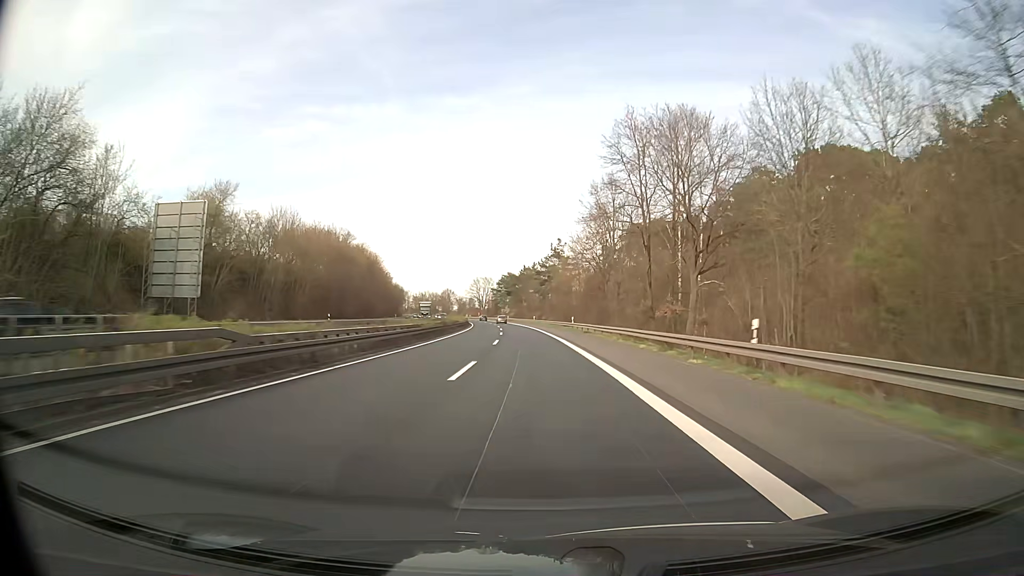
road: trunk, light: Day
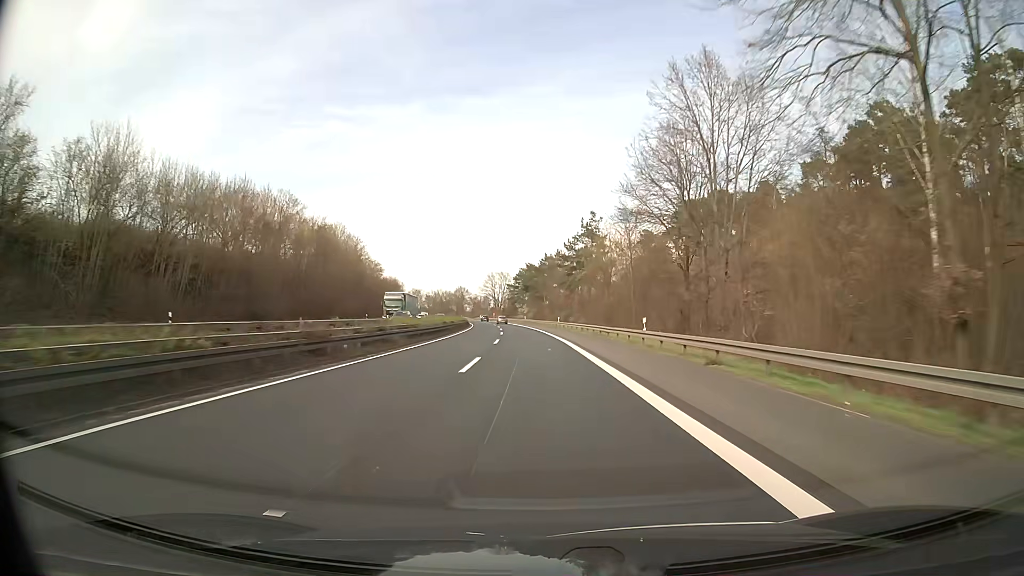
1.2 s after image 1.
(0.0, +34.8) m; -1°
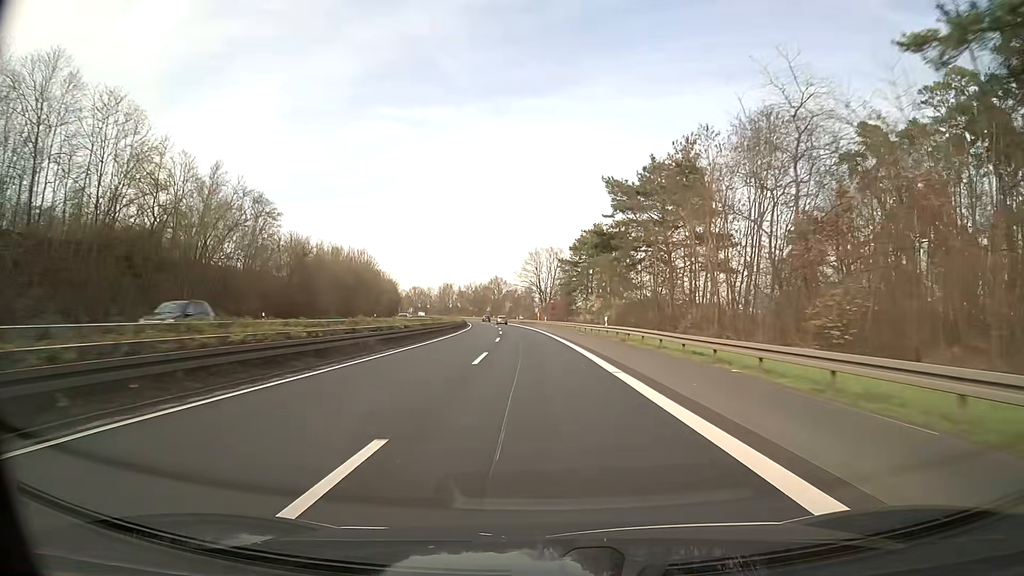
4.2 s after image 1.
(-3.6, +87.1) m; -5°
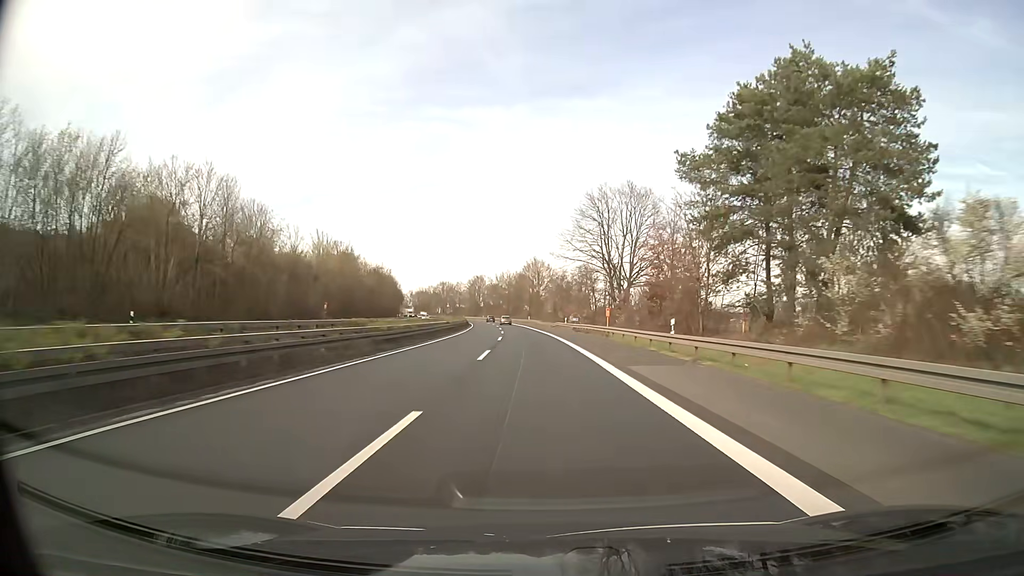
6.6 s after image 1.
(-2.6, +69.8) m; -4°
(0, +10) (0, +20) (0, +30) (-1, +40) (-1, +50) (-2, +60) (-2, +70) (-3, +80) (-4, +90) (-5, +100) m
